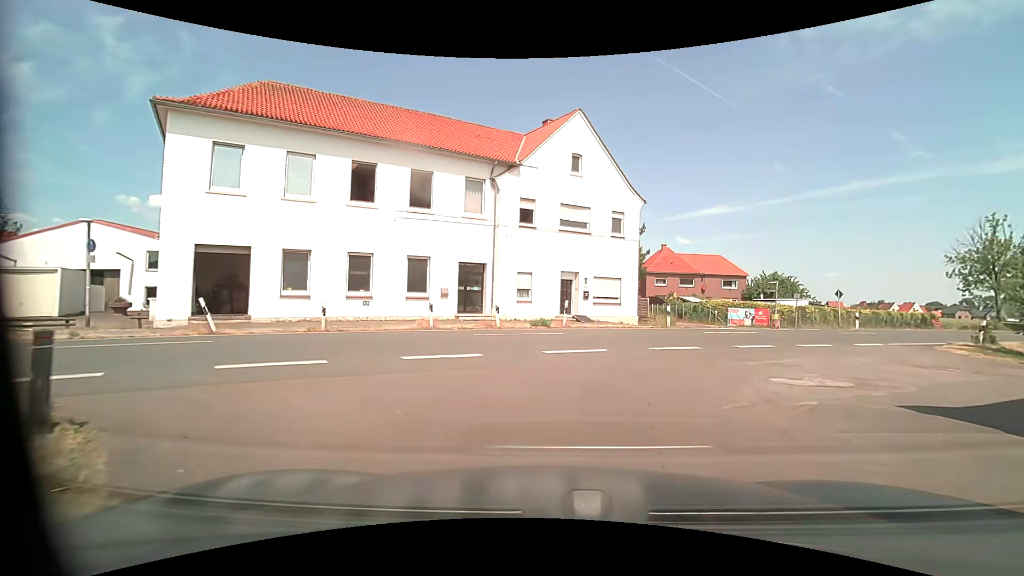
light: Day
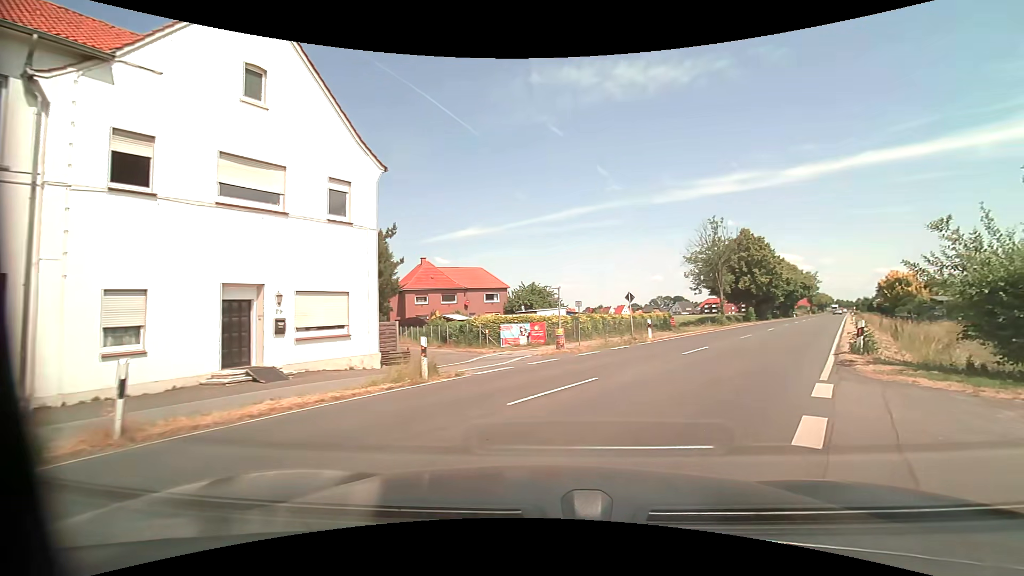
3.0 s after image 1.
(+2.3, +12.2) m; +26°
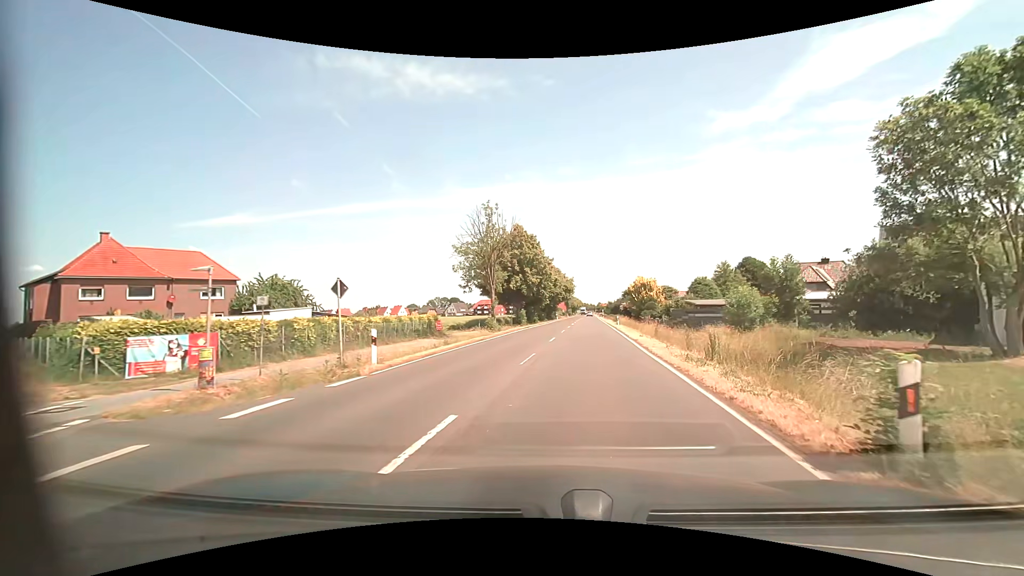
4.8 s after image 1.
(+3.2, +11.9) m; +25°
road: primary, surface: asphalt
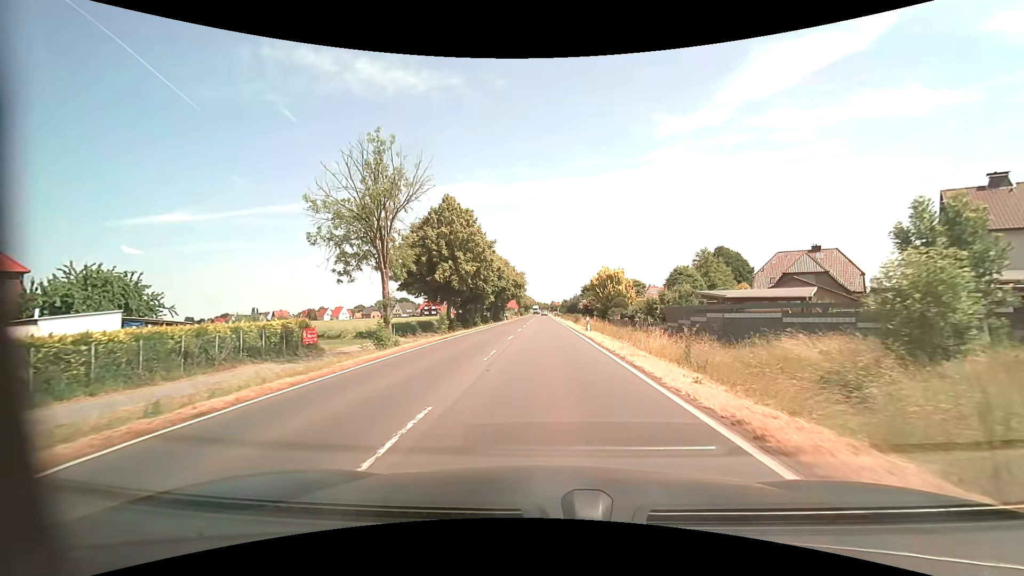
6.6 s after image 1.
(+1.1, +17.8) m; +5°
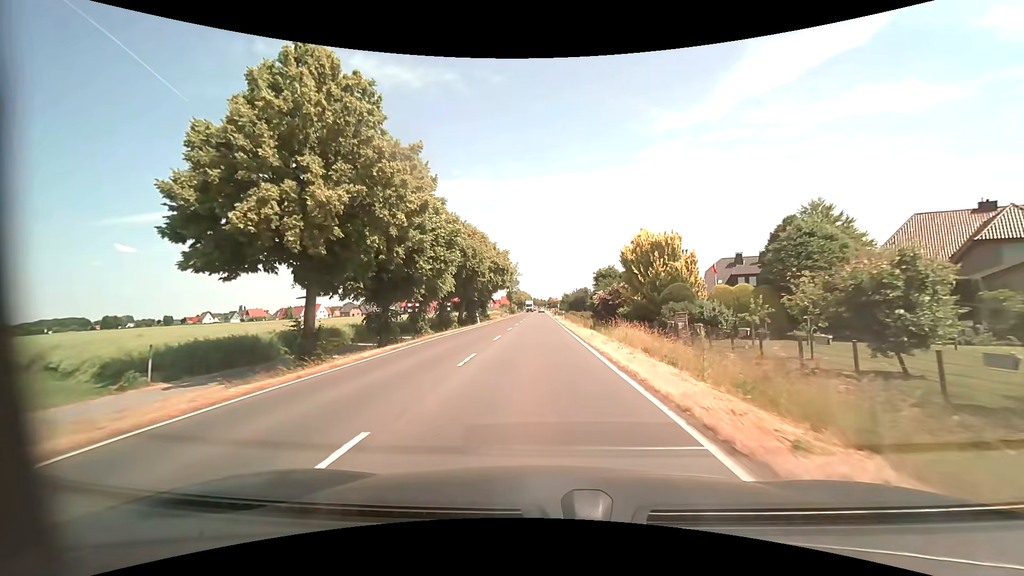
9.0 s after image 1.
(+0.2, +29.5) m; +1°
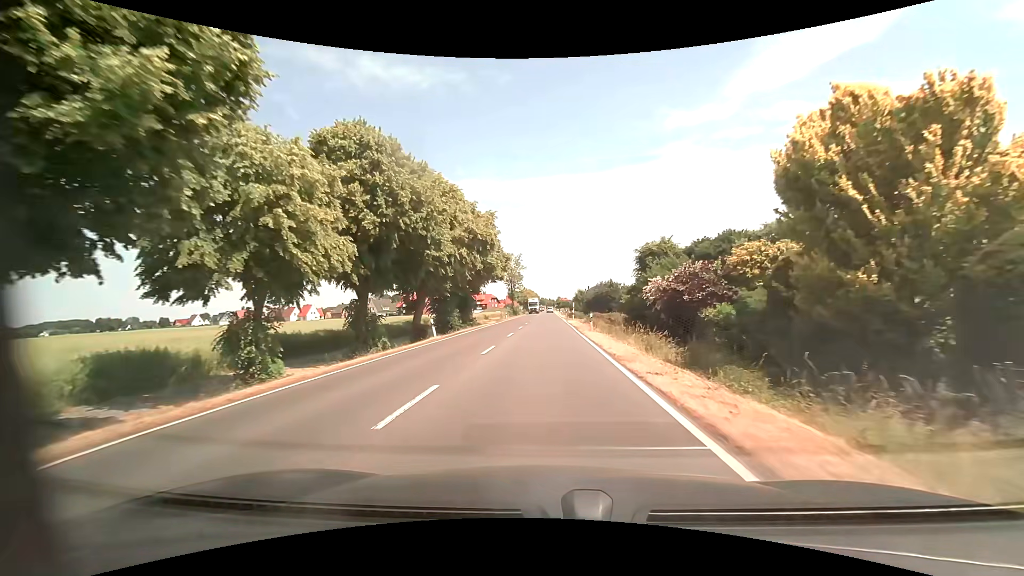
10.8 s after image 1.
(-0.3, +24.4) m; -1°
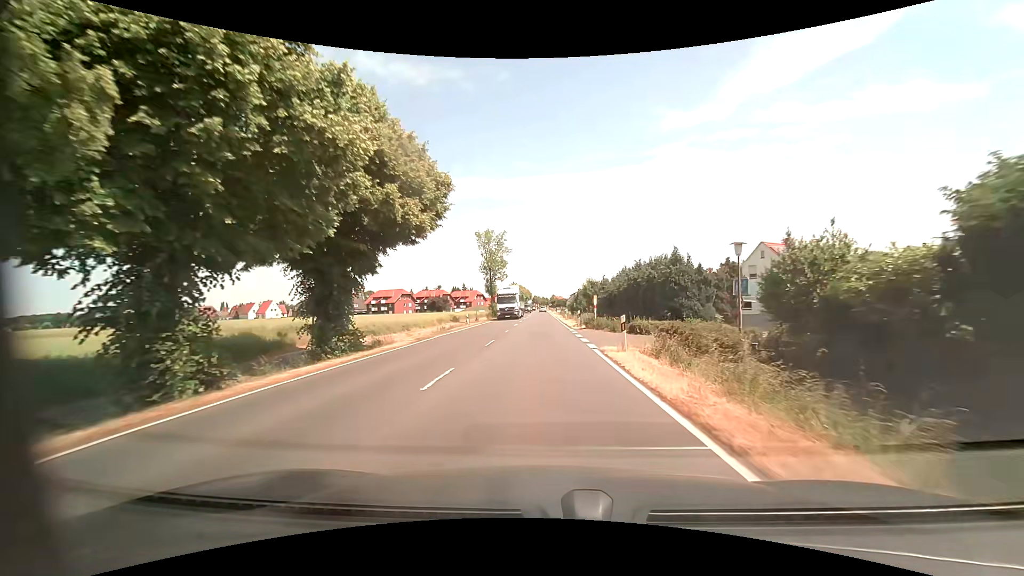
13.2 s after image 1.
(+0.3, +34.2) m; +1°
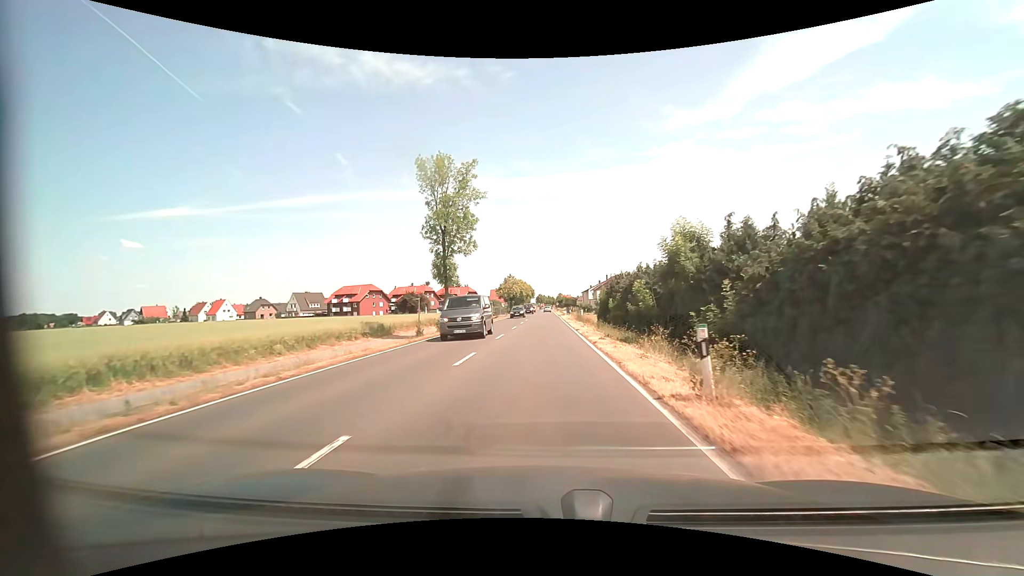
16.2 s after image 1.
(0.0, +42.4) m; -1°
(0, +10) (0, +20) (0, +30) (0, +40) (0, +50) (0, +60) (0, +70) (0, +80) (0, +90) (0, +100) m
